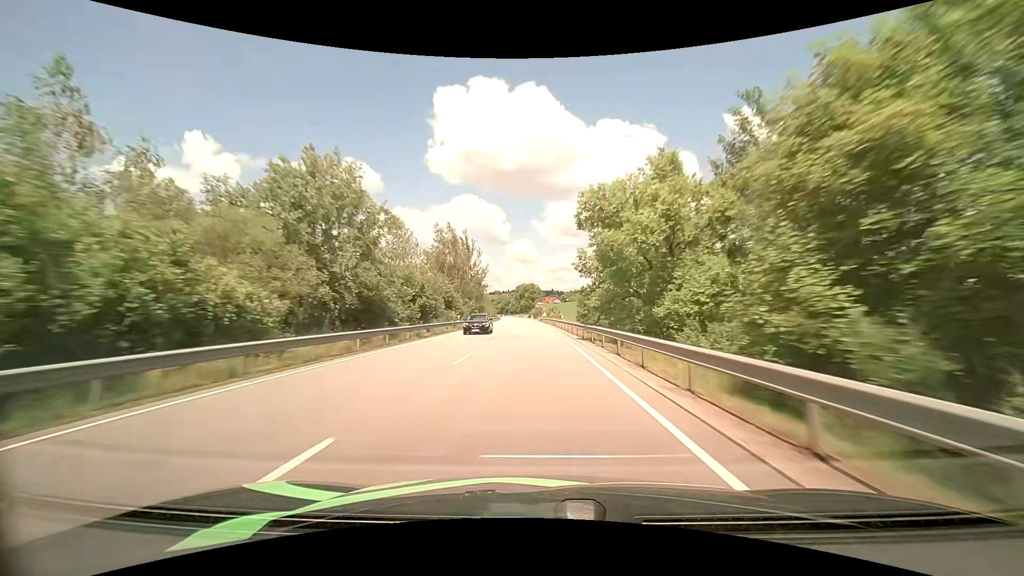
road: primary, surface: asphalt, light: Day
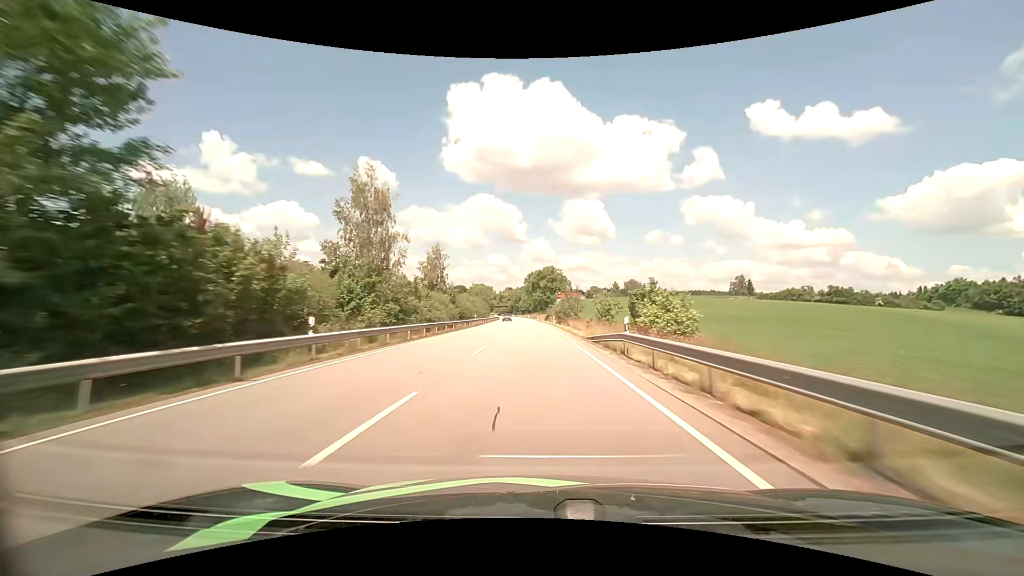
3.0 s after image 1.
(-1.8, +80.7) m; -2°
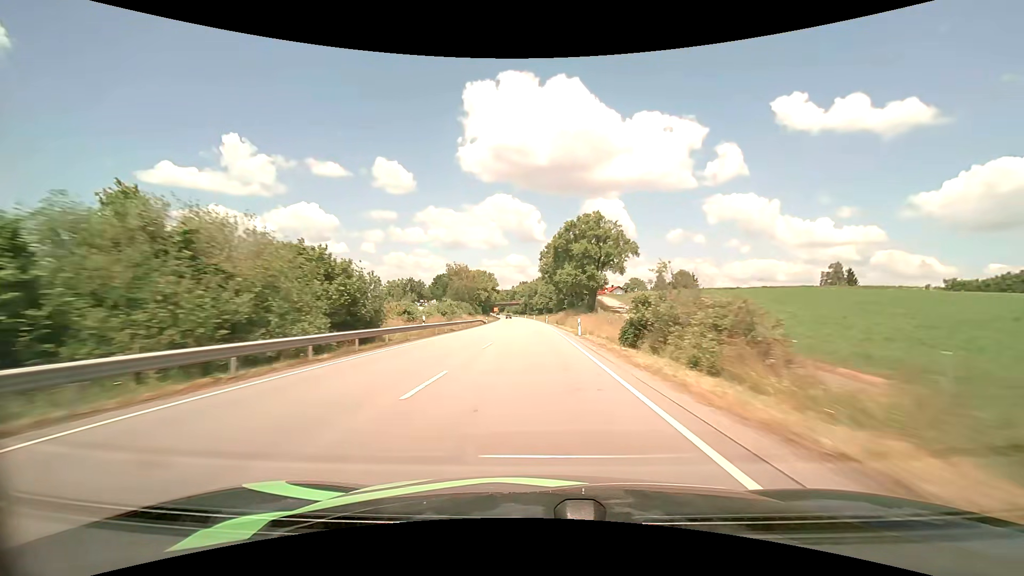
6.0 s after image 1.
(-1.4, +80.7) m; -2°
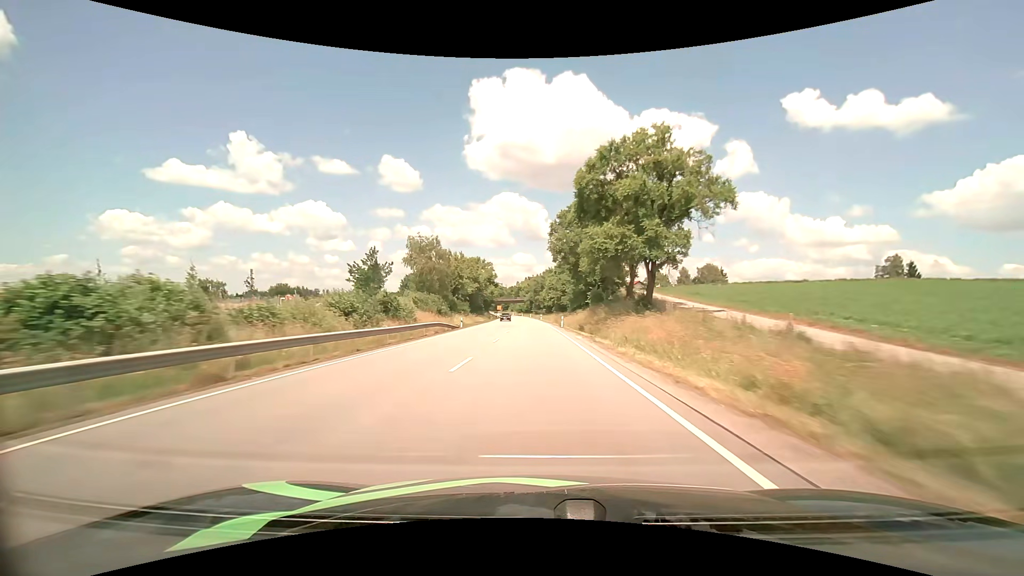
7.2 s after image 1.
(-0.3, +32.3) m; -1°
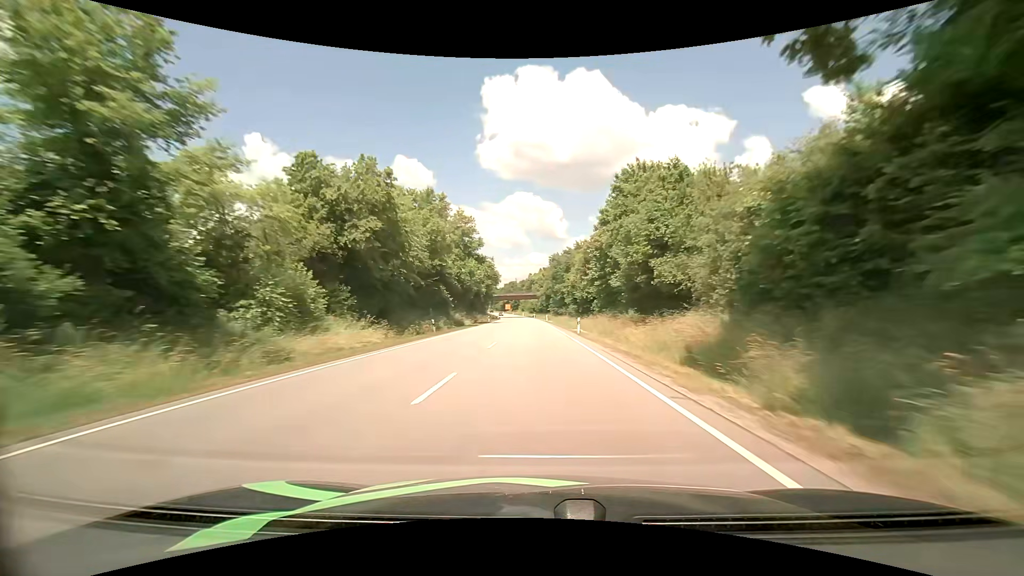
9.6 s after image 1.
(-0.9, +64.1) m; -2°
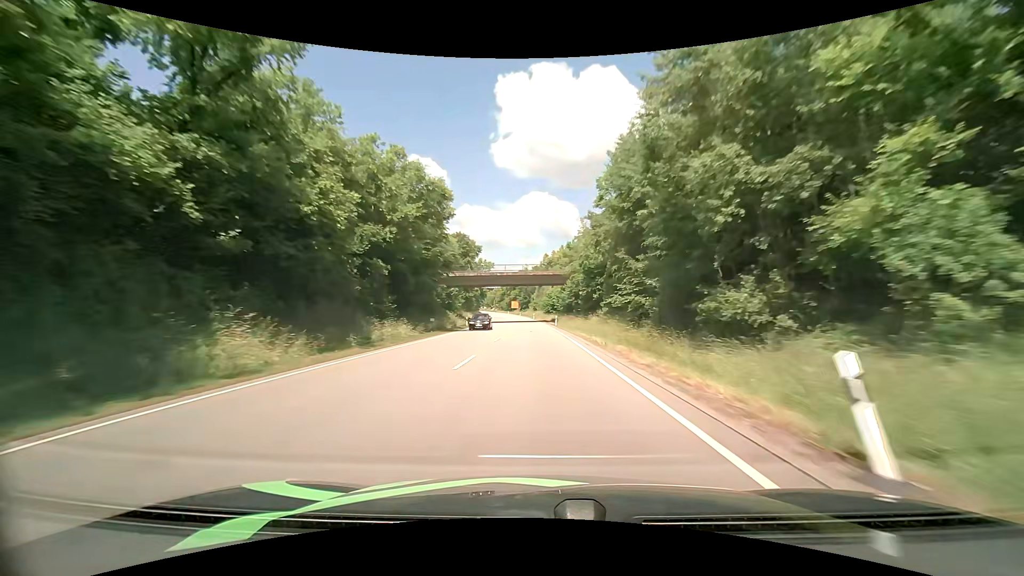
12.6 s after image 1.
(-1.1, +79.1) m; -2°
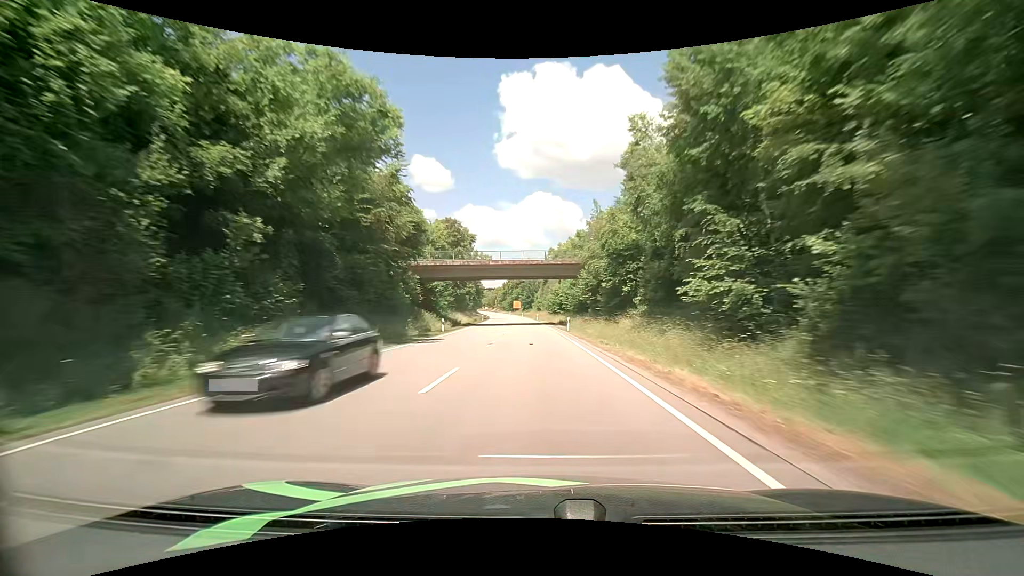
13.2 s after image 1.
(-0.1, +15.6) m; -1°
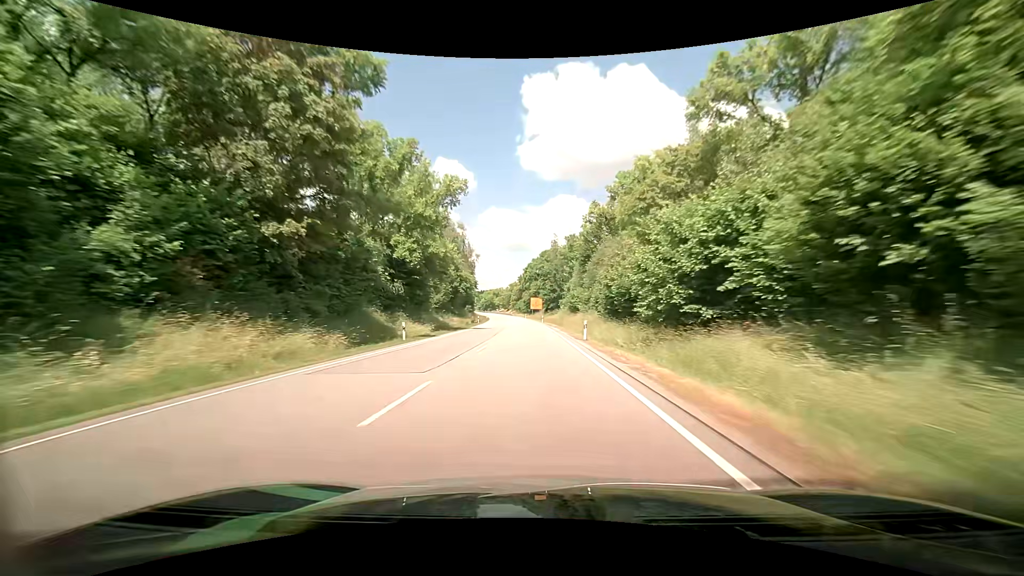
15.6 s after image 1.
(-1.2, +62.4) m; -3°
(0, +10) (0, +20) (0, +30) (0, +40) (-1, +50) (-1, +60) (-2, +70) (-2, +80) (-3, +90) (-4, +100) m
